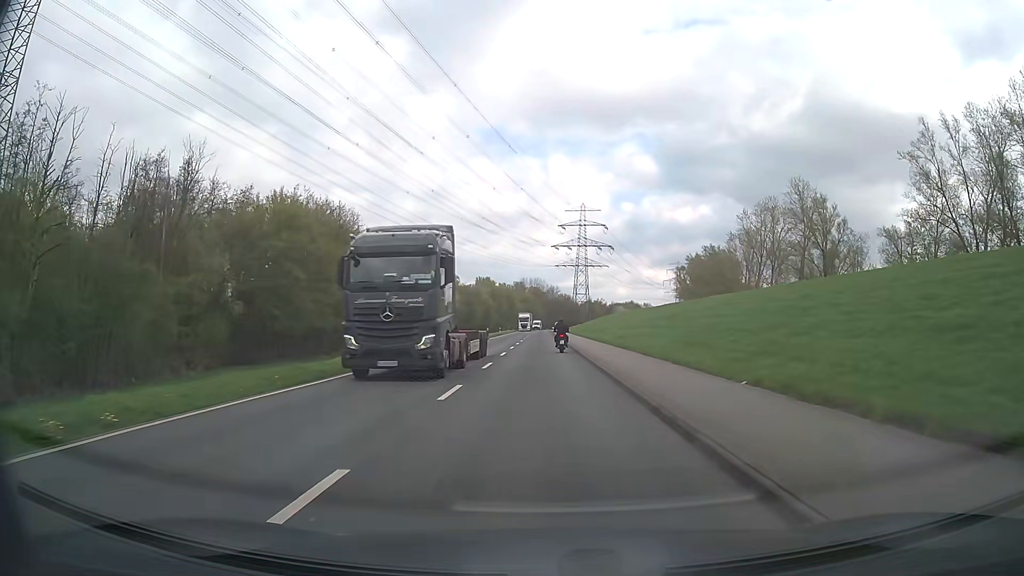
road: secondary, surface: asphalt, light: Day
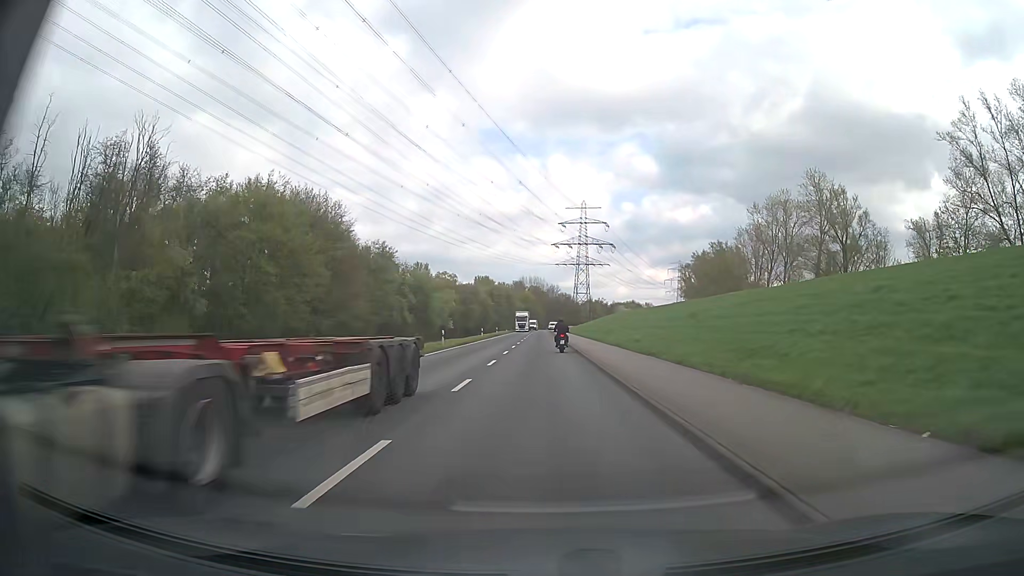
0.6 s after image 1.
(0.0, +7.3) m; 0°
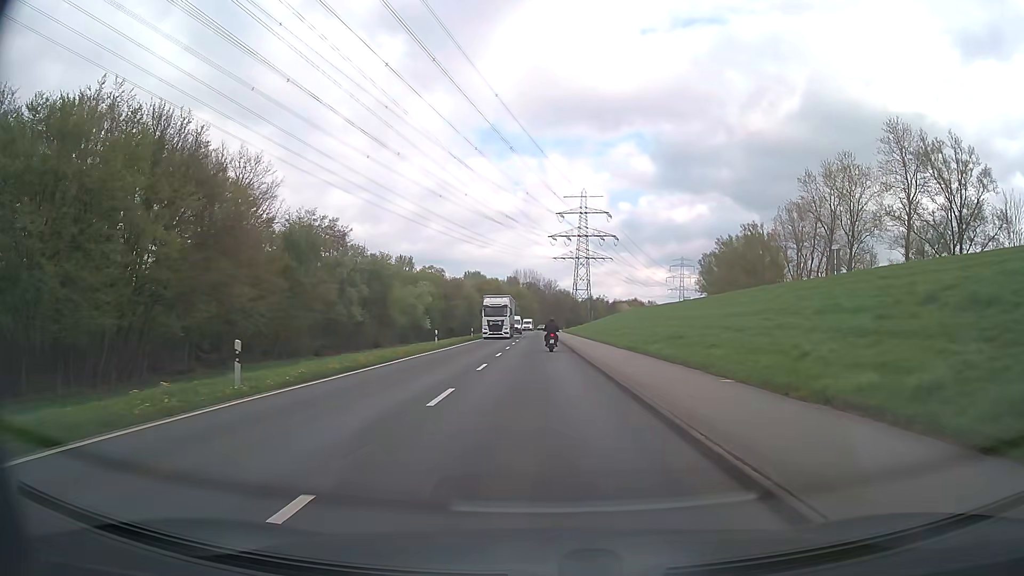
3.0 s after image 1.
(0.0, +29.5) m; 0°
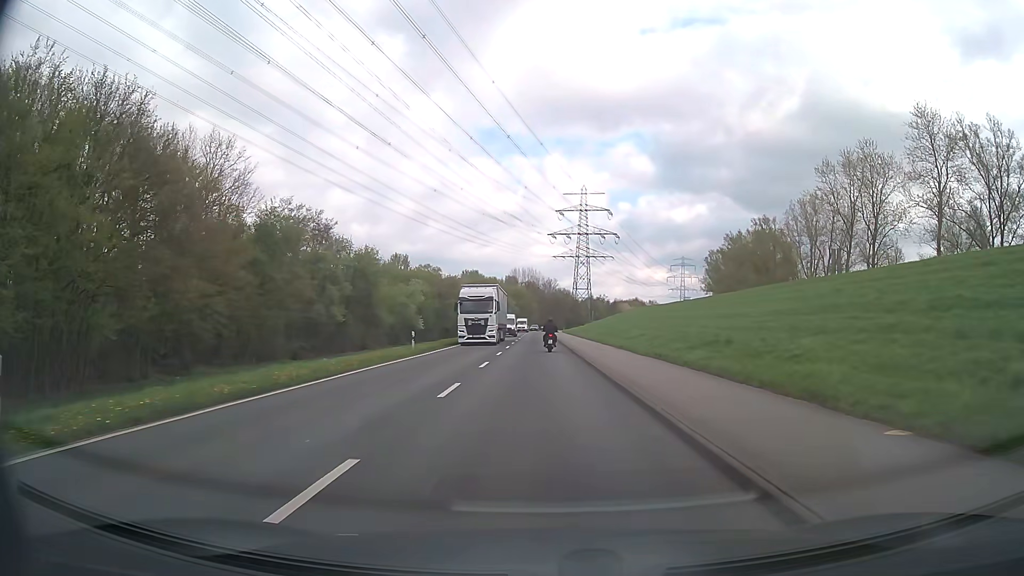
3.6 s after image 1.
(0.0, +7.5) m; 0°
(0, +10) (0, +20) (0, +30) (0, +40) (0, +50) (0, +60) (0, +70) (0, +80) (0, +90) (0, +100) m
